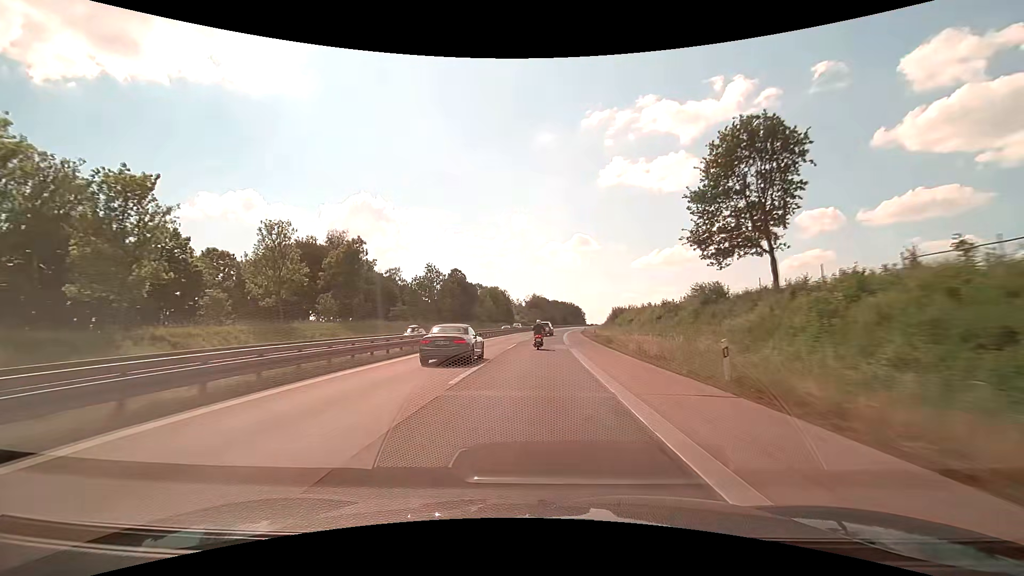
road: motorway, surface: asphalt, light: Day
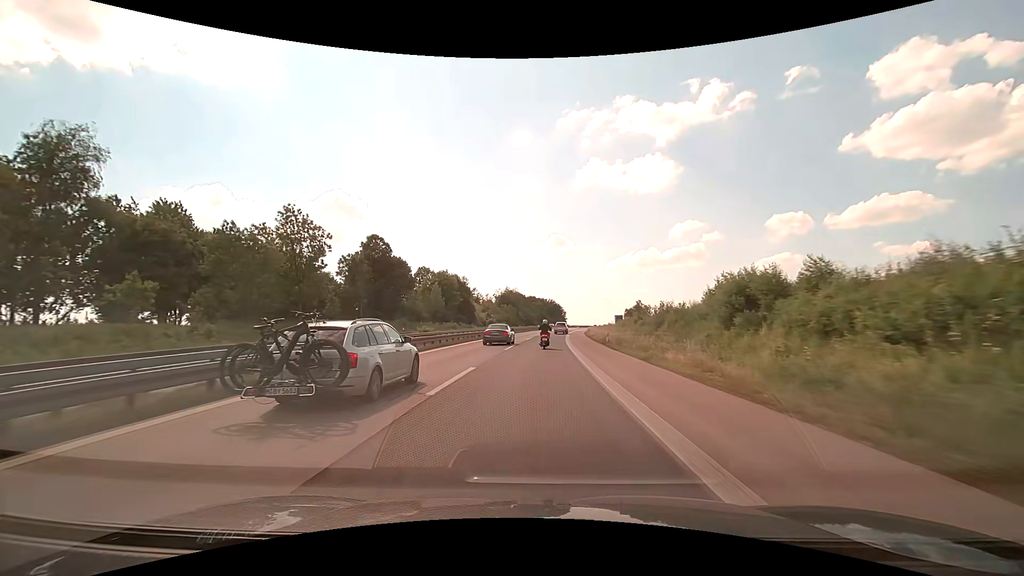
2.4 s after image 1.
(+1.4, +55.5) m; +3°
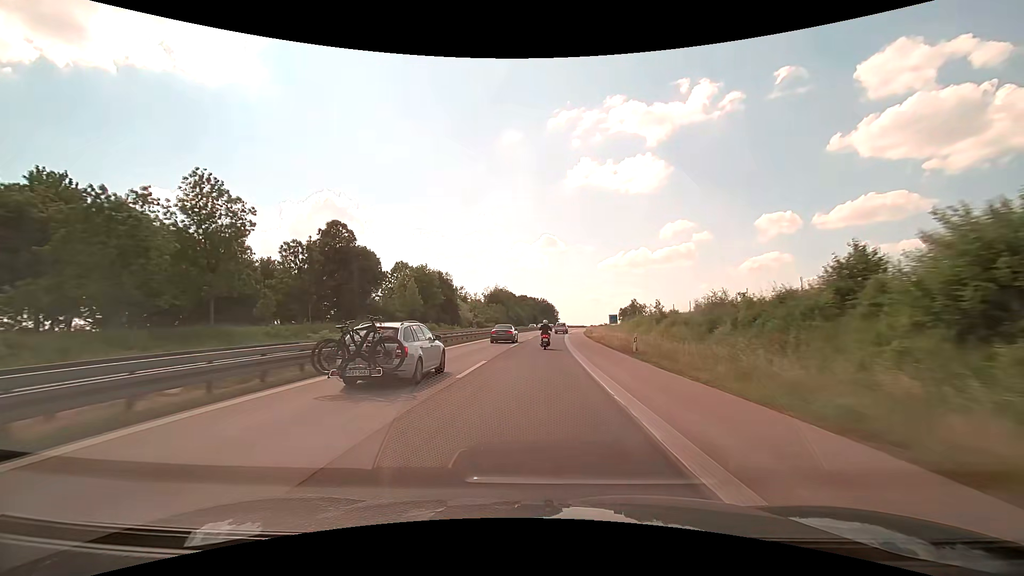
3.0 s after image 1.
(+0.1, +13.9) m; +1°
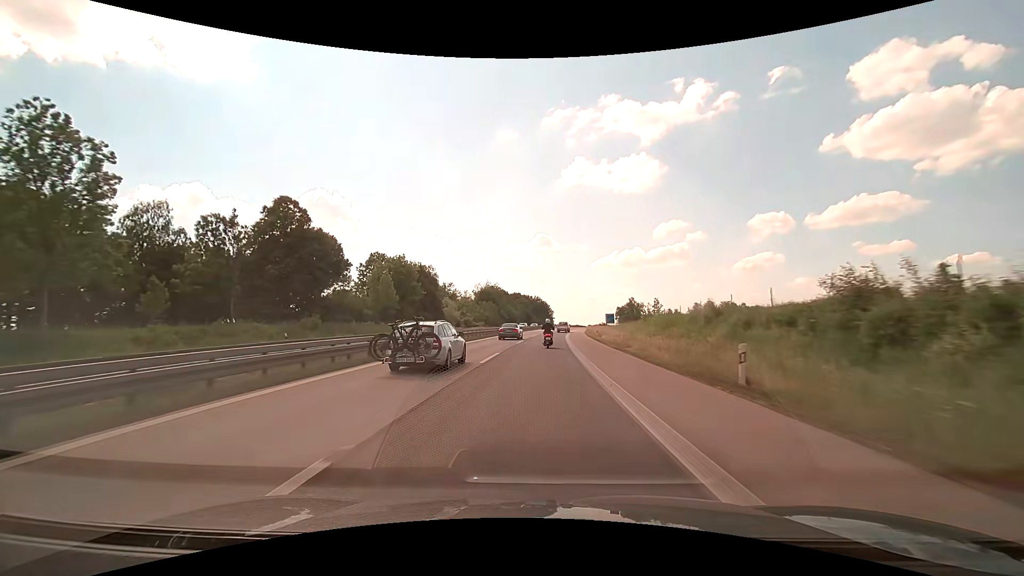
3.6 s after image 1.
(+0.1, +13.9) m; +1°
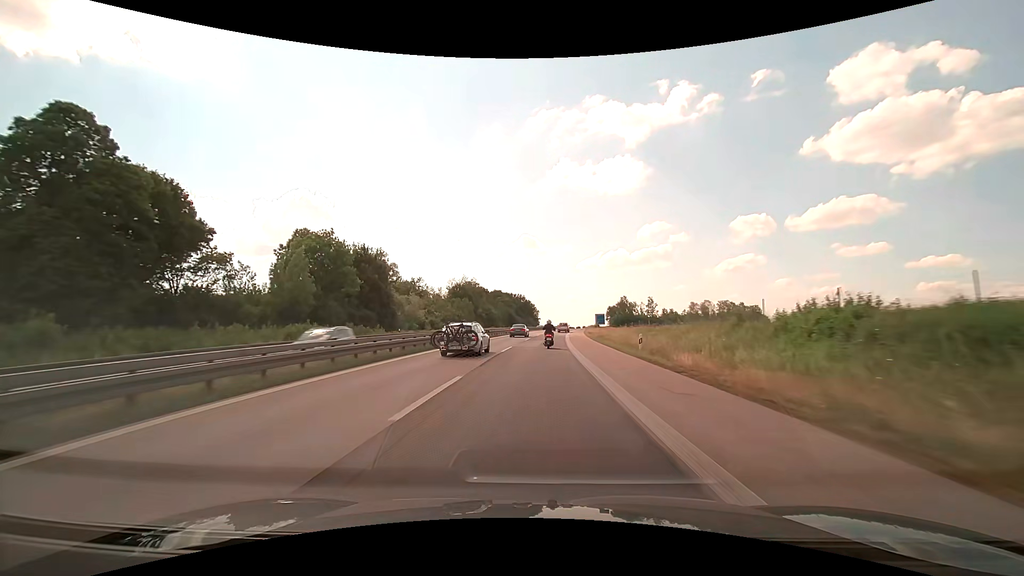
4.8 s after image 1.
(+0.4, +27.9) m; +2°
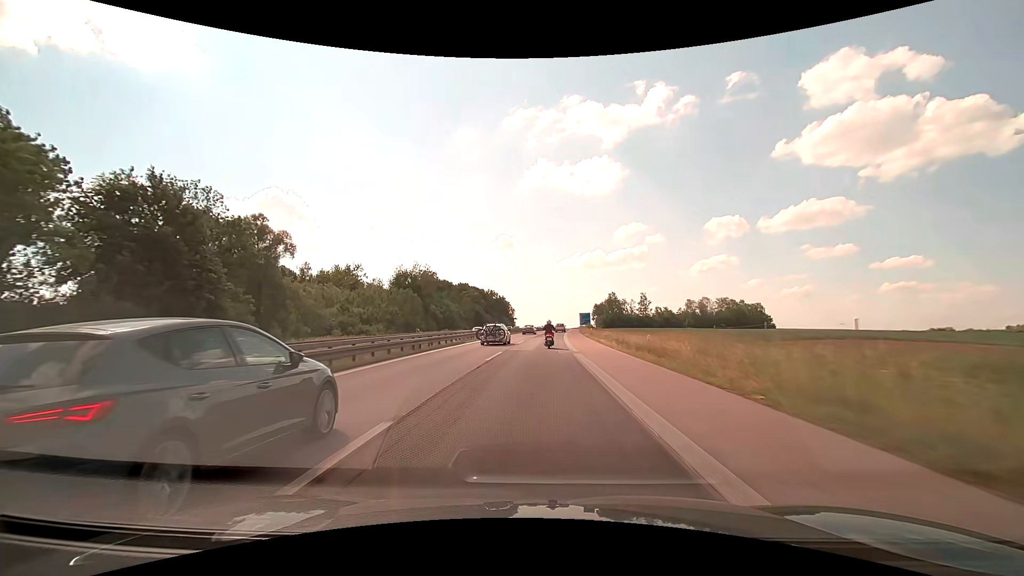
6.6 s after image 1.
(+0.9, +42.0) m; +2°
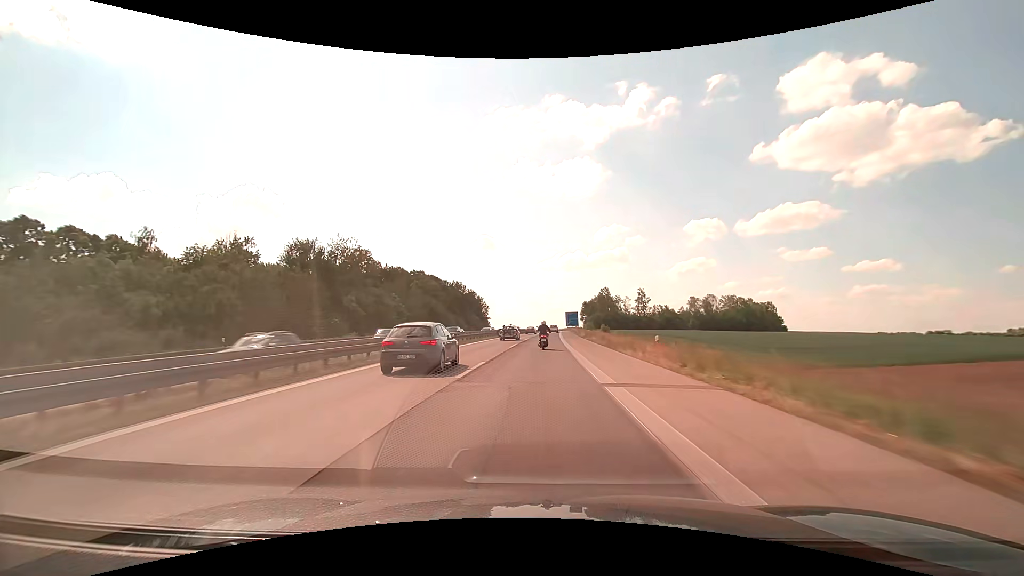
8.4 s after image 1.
(+0.9, +42.2) m; +2°
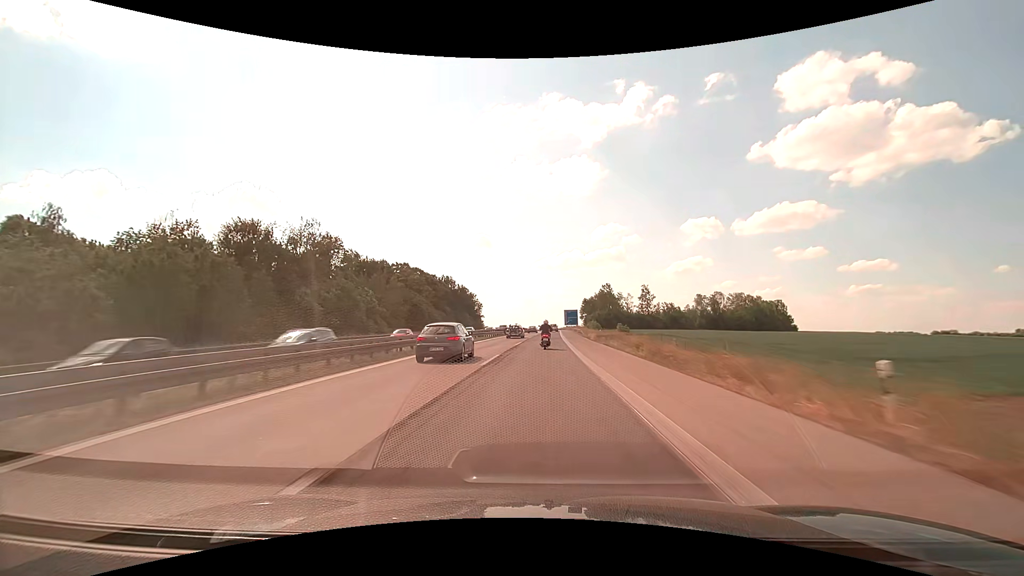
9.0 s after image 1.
(0.0, +14.0) m; 0°
(0, +10) (0, +20) (0, +30) (+1, +40) (+1, +50) (+1, +60) (+2, +70) (+2, +80) (+2, +90) (+3, +100) m
